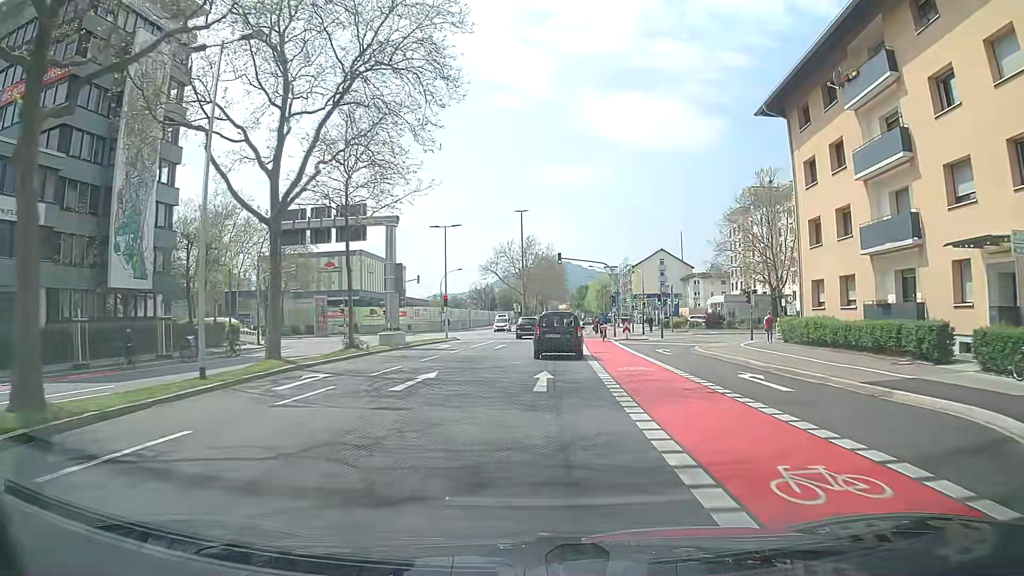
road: secondary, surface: asphalt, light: Day
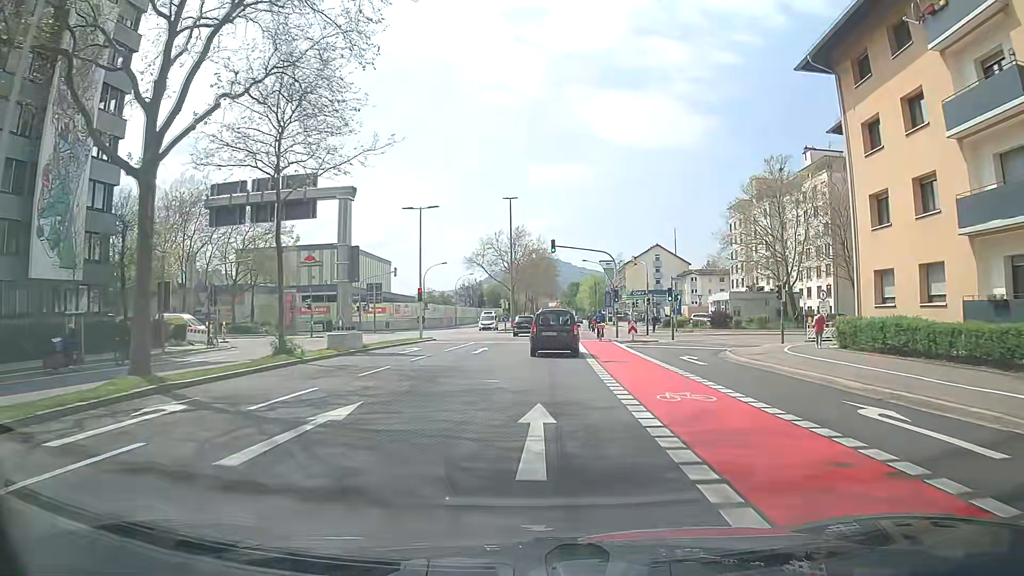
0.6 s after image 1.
(0.0, +7.1) m; +1°
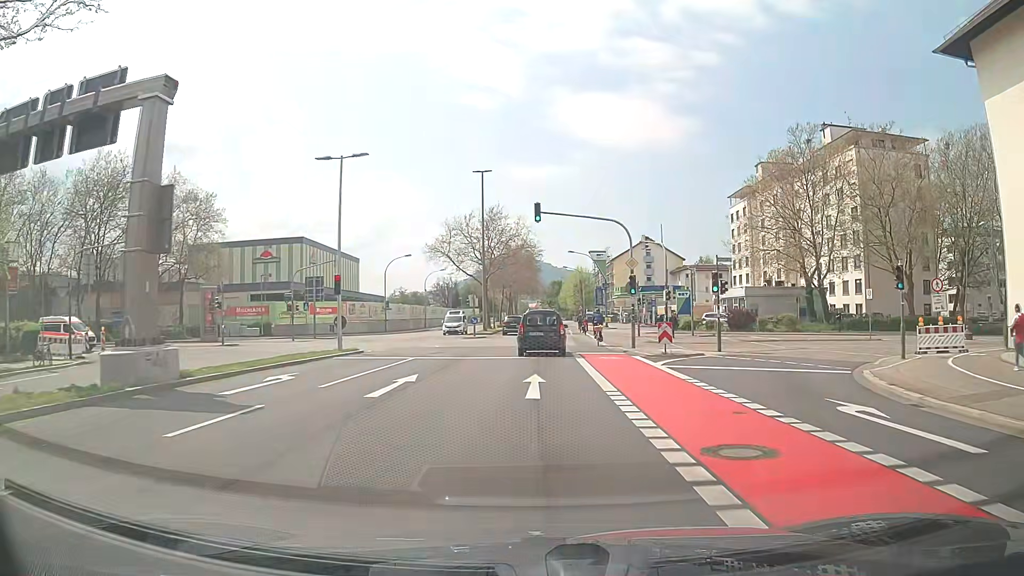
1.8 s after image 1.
(+0.1, +14.3) m; +1°
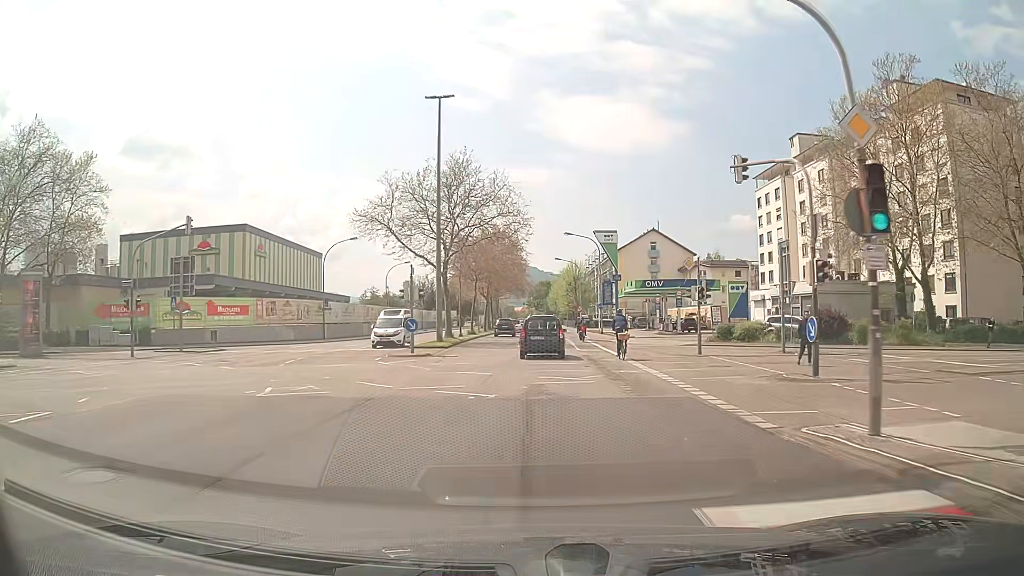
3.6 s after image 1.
(+0.4, +21.7) m; +2°
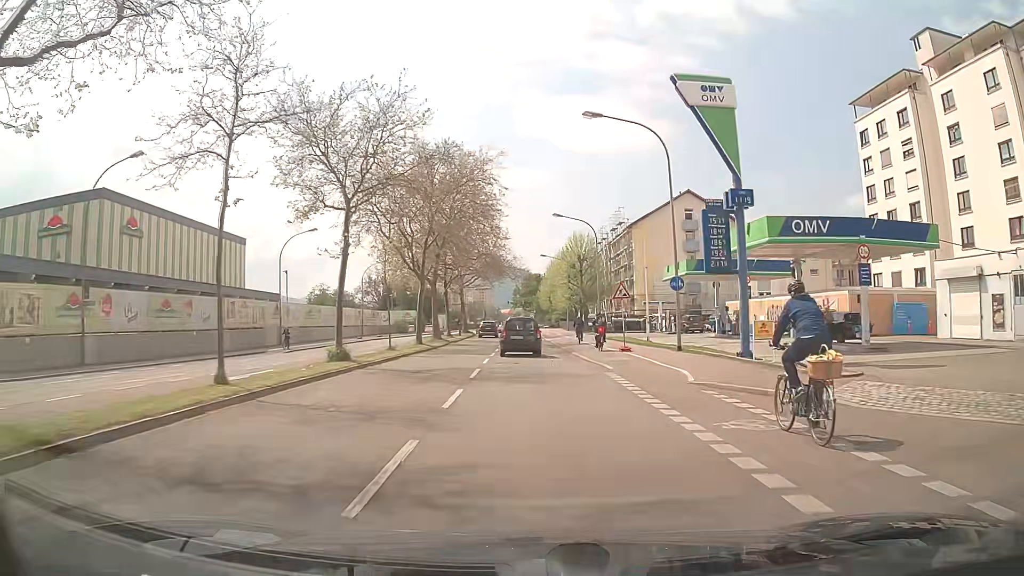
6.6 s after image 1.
(+0.5, +38.2) m; +1°
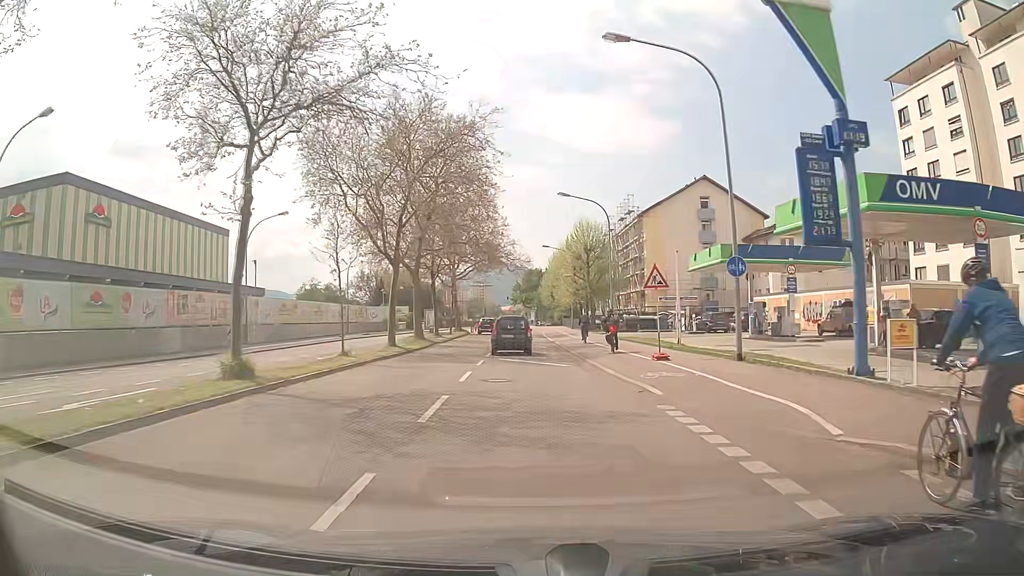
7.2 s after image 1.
(0.0, +7.8) m; -1°
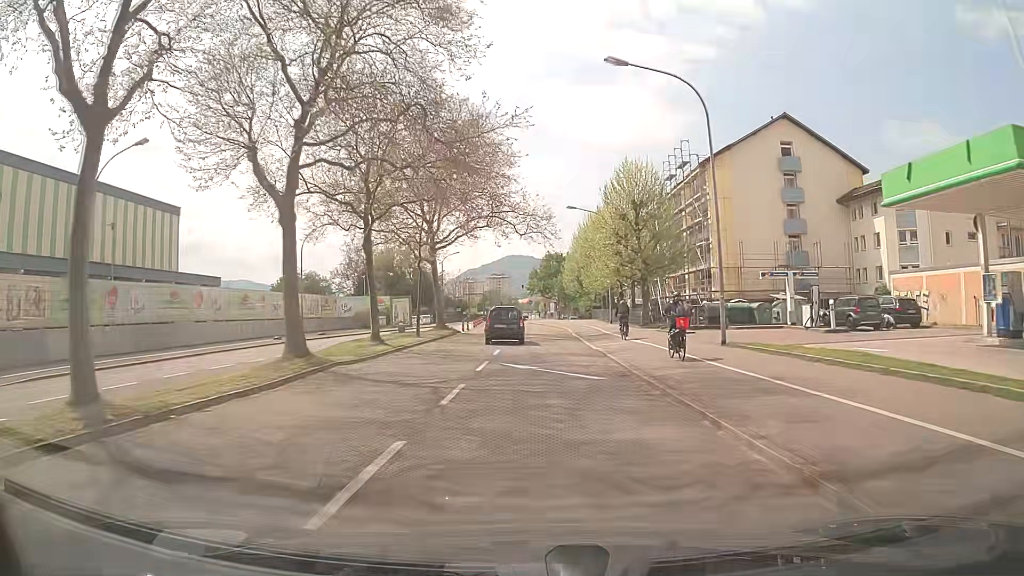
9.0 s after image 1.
(0.0, +22.9) m; -1°
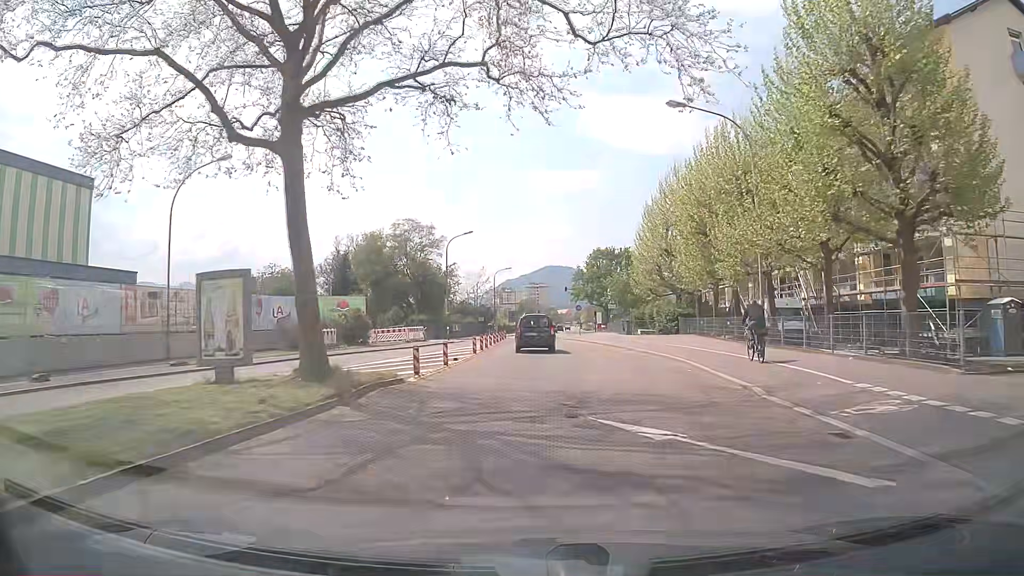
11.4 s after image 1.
(-0.8, +29.8) m; -3°
(0, +10) (0, +20) (0, +30) (-1, +40) (0, +50) (0, +60) (0, +70) (+1, +80) (+2, +90) (+2, +100) m
